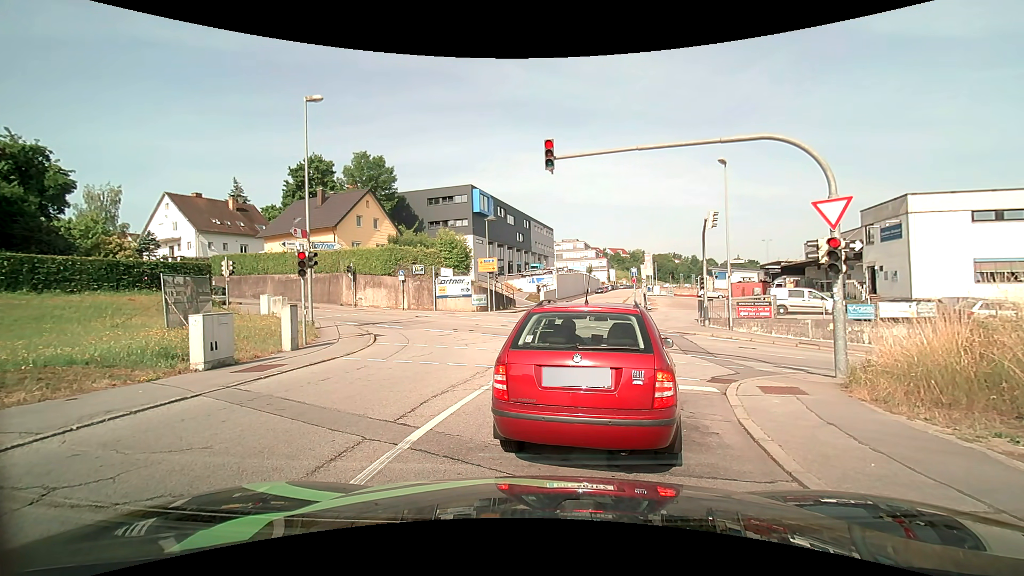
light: Day
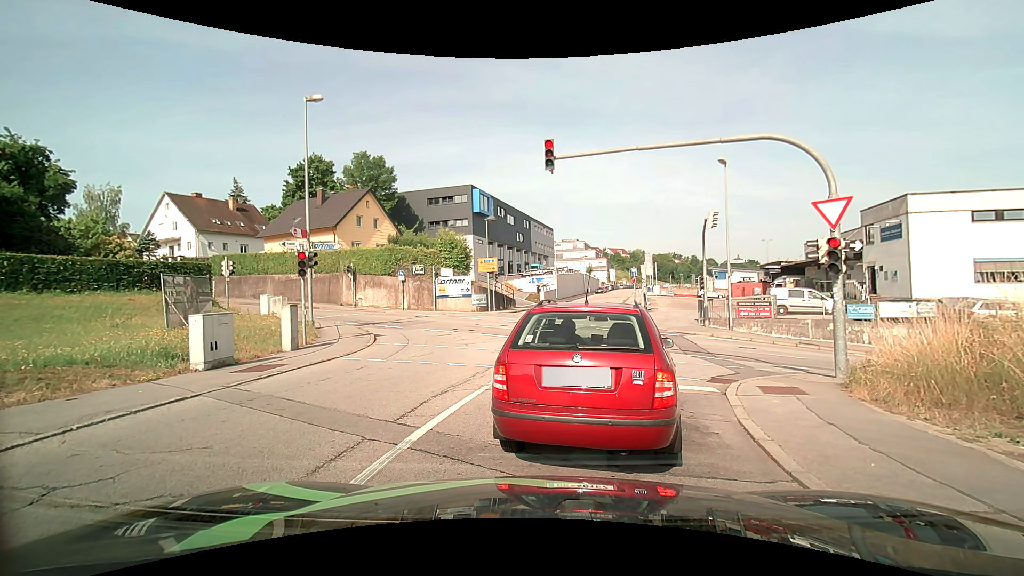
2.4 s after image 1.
(0.0, 0.0) m; 0°
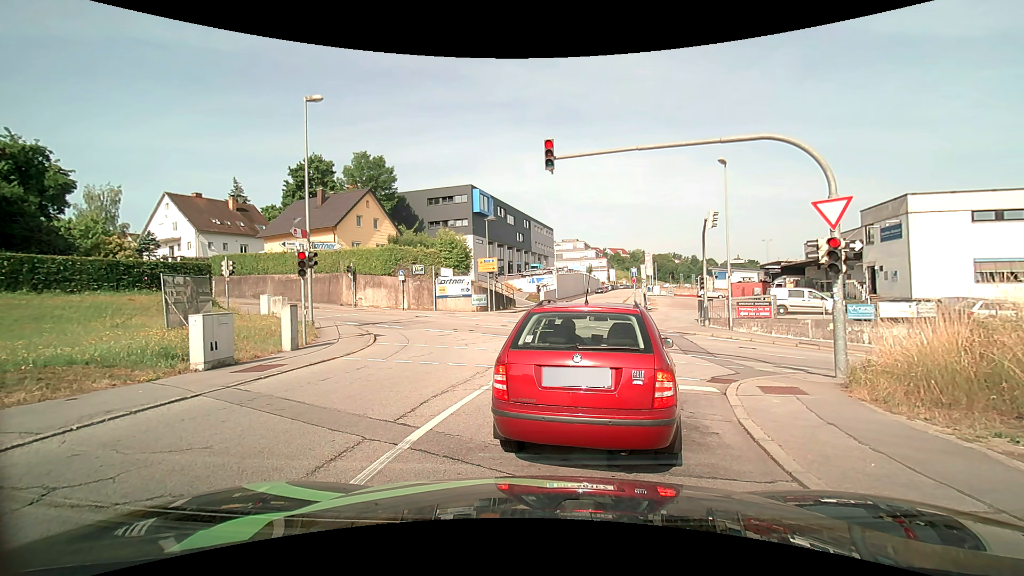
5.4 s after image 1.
(0.0, 0.0) m; 0°
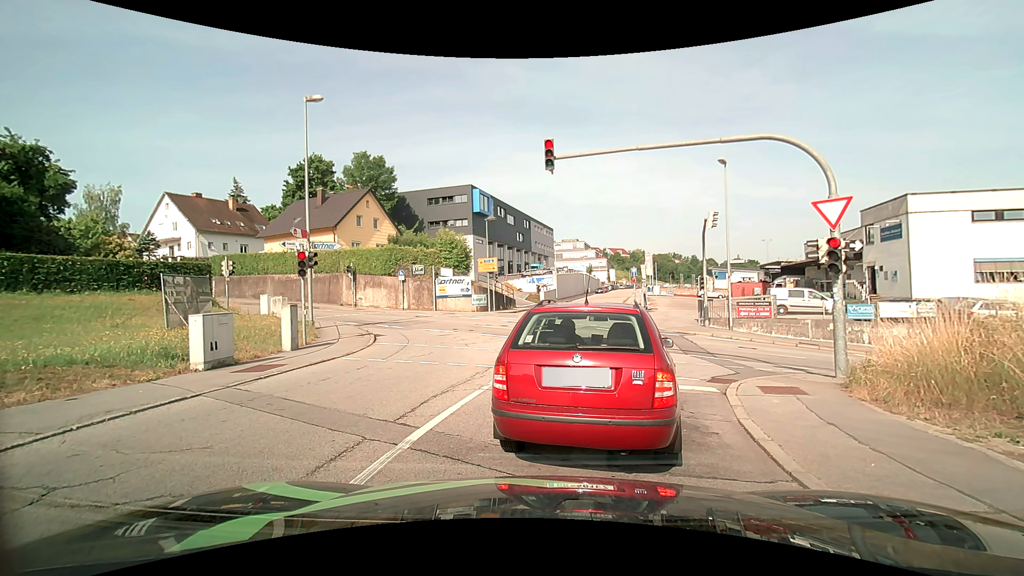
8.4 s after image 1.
(0.0, 0.0) m; 0°
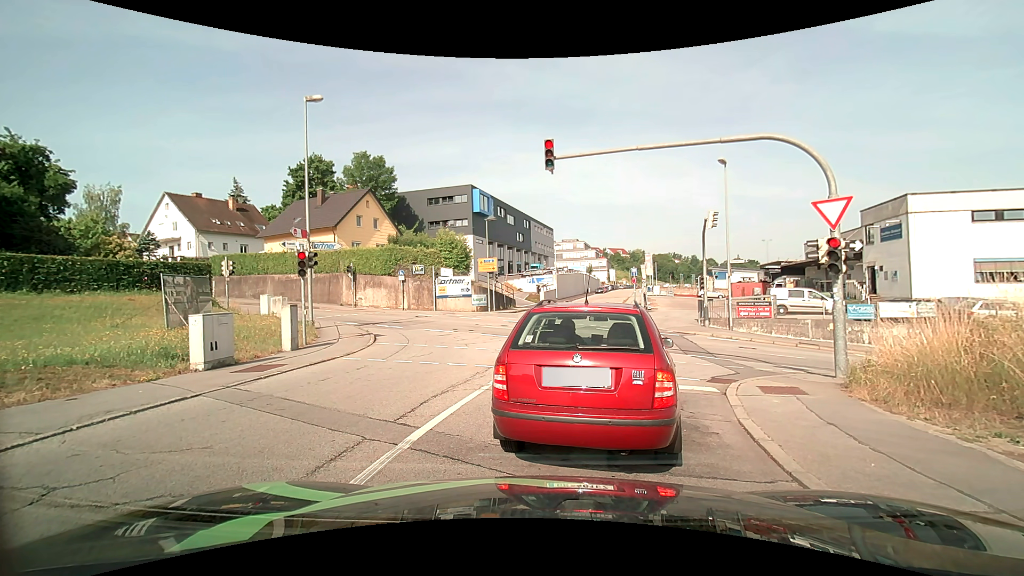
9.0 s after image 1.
(0.0, 0.0) m; 0°
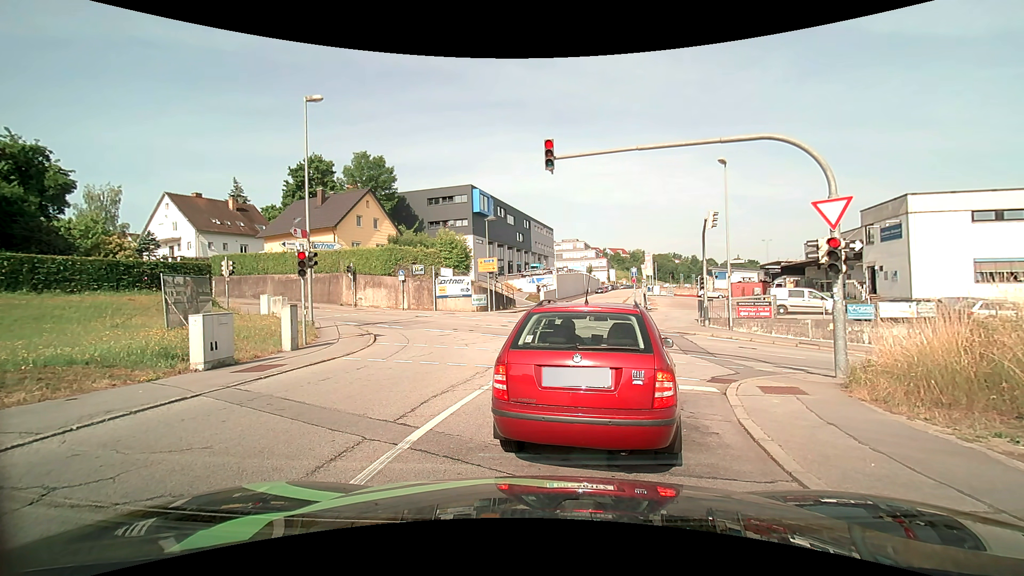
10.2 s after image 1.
(0.0, 0.0) m; 0°
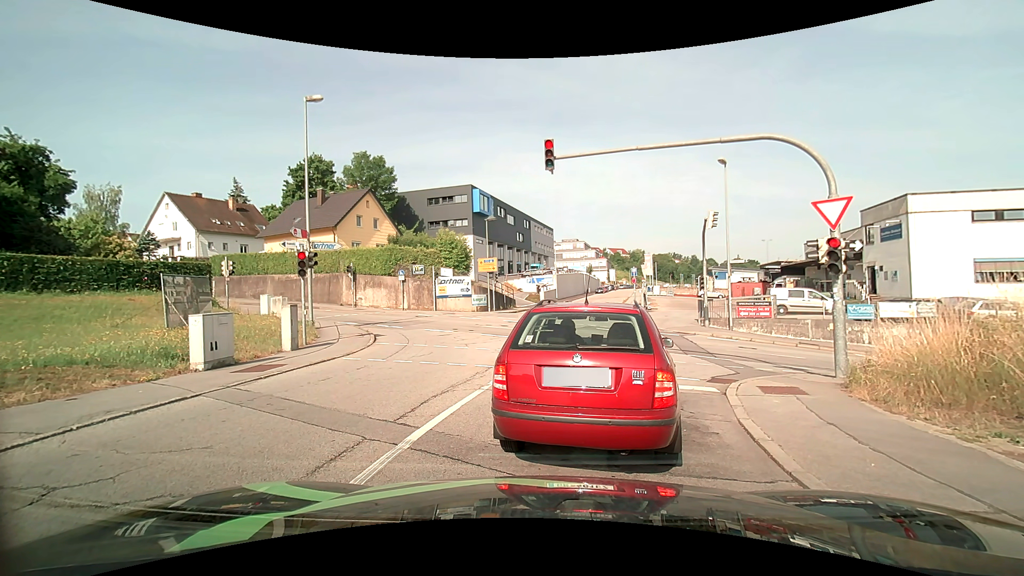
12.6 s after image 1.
(0.0, 0.0) m; 0°
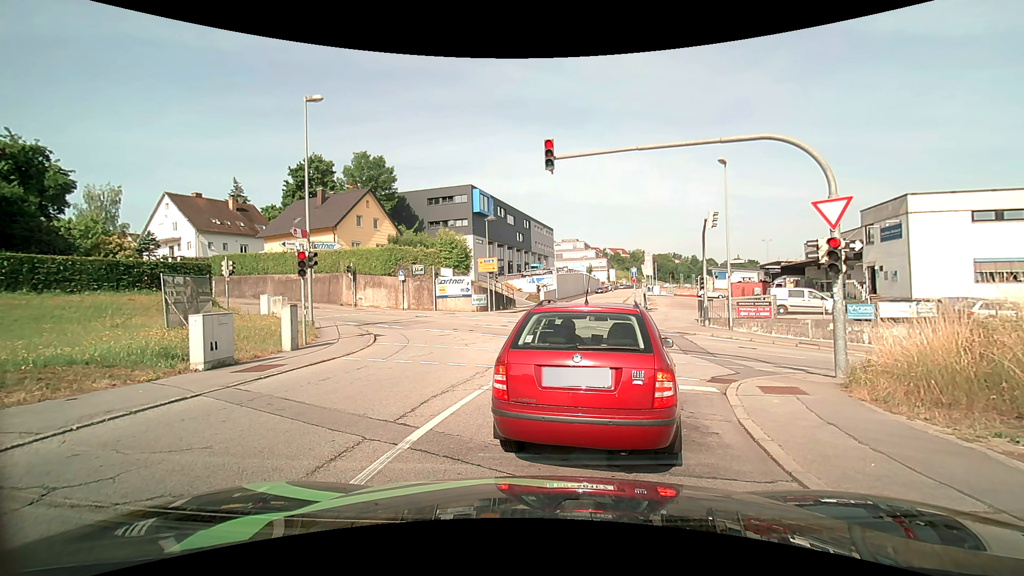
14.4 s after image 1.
(0.0, 0.0) m; 0°
(0, +10) (+1, +20) (+2, +30) (+3, +40) (+5, +50) (+7, +59) (+9, +69) (+11, +79) (+13, +89) (+15, +99) m
